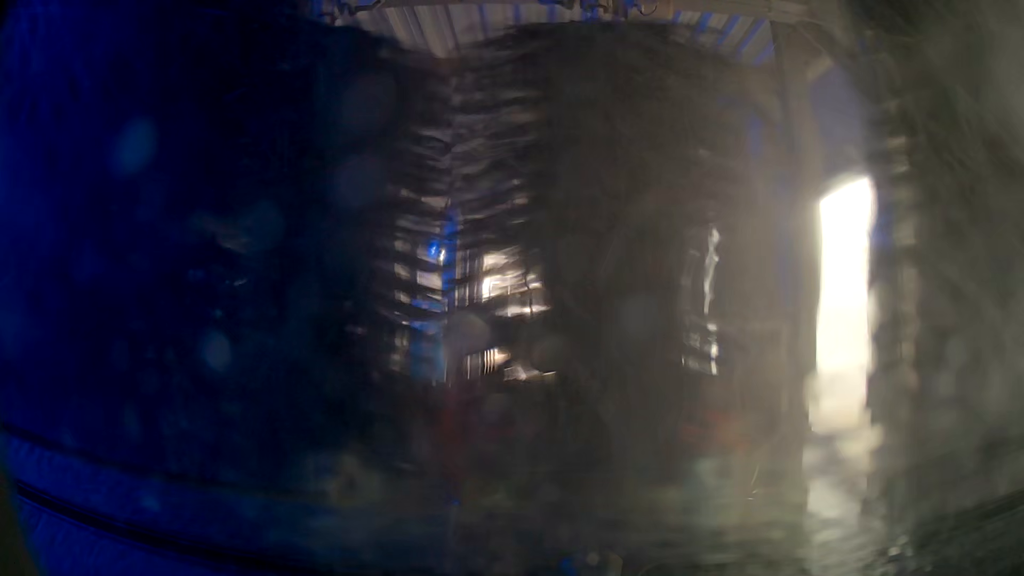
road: service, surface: asphalt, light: Day
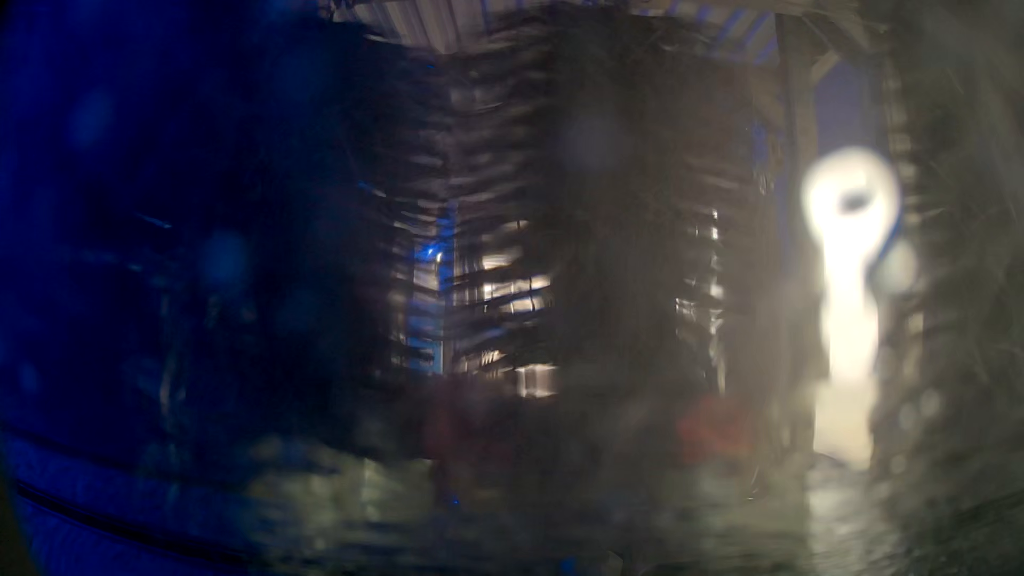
(0.0, 0.0) m; 0°
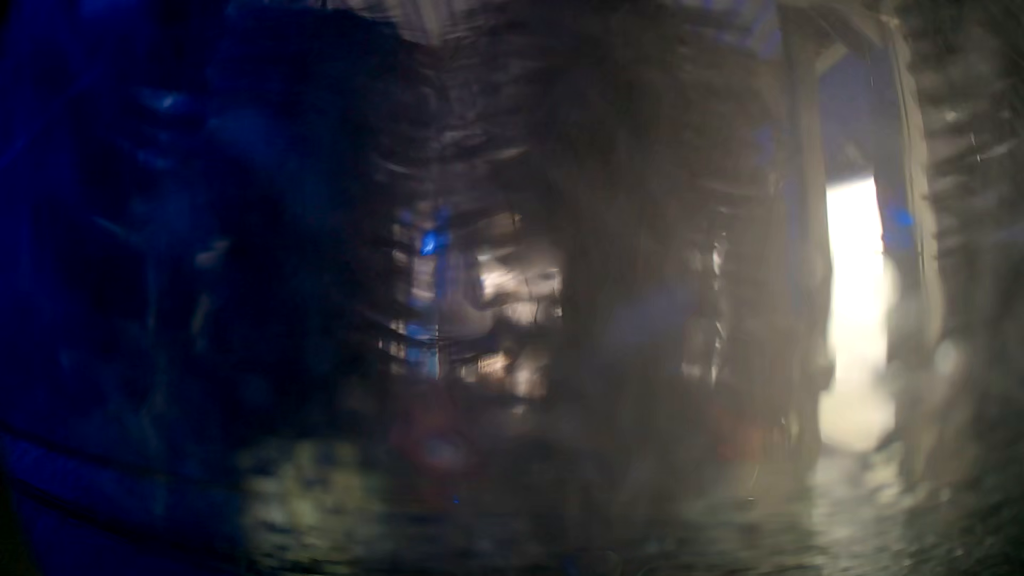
(0.0, +0.1) m; 0°
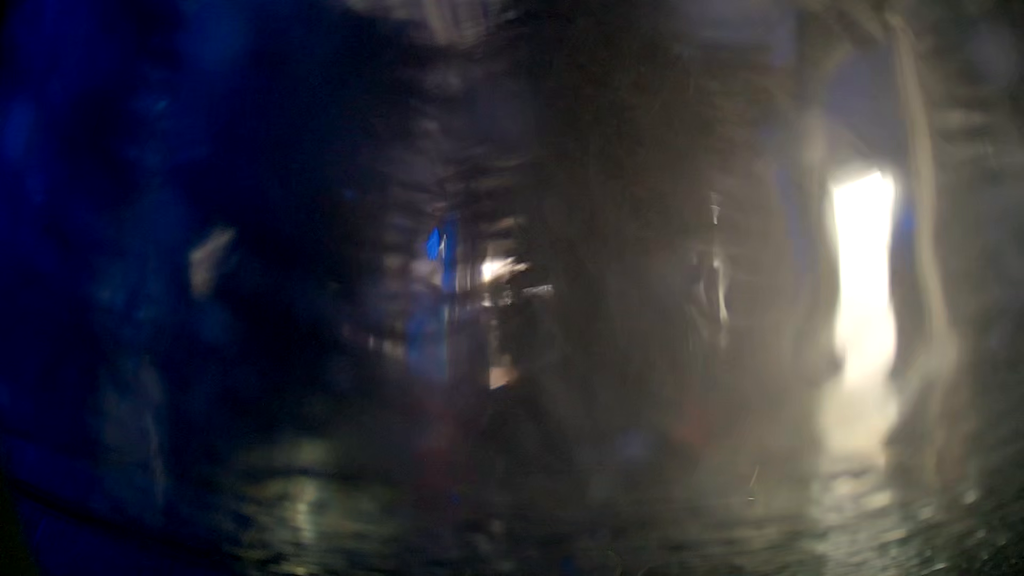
(0.0, 0.0) m; 0°
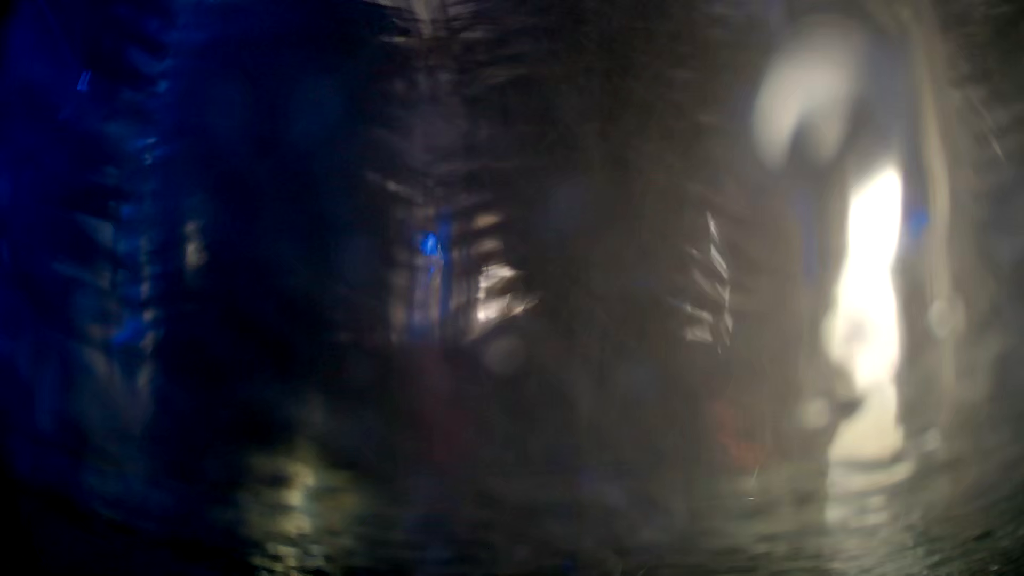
(0.0, +0.1) m; 0°
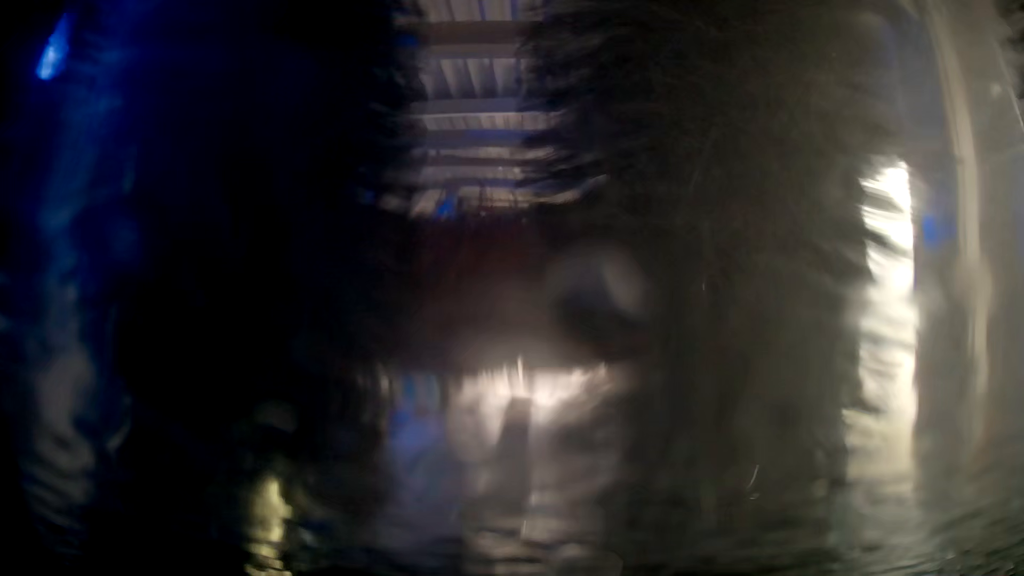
(0.0, +0.2) m; 0°
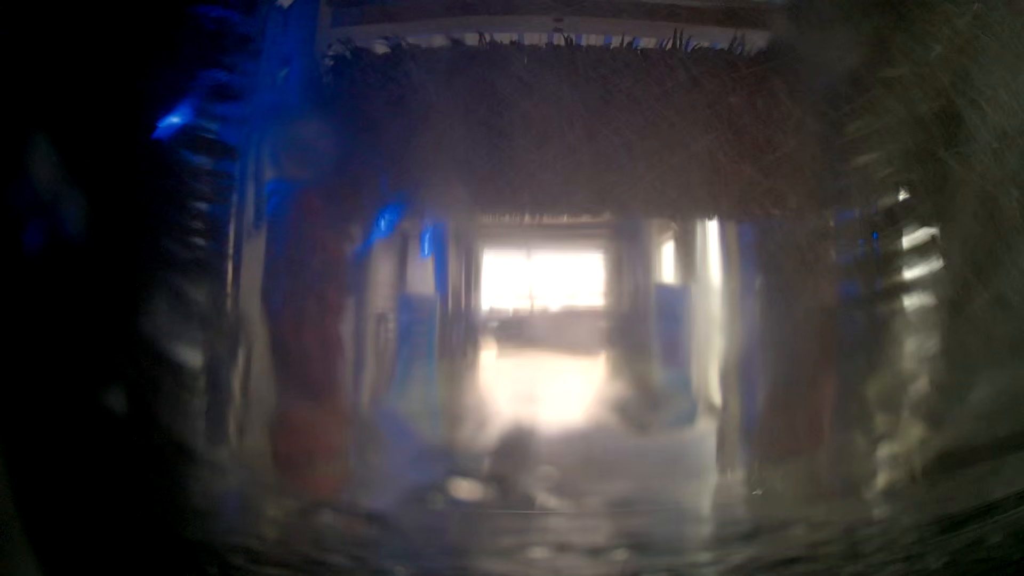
(0.0, +0.2) m; 0°
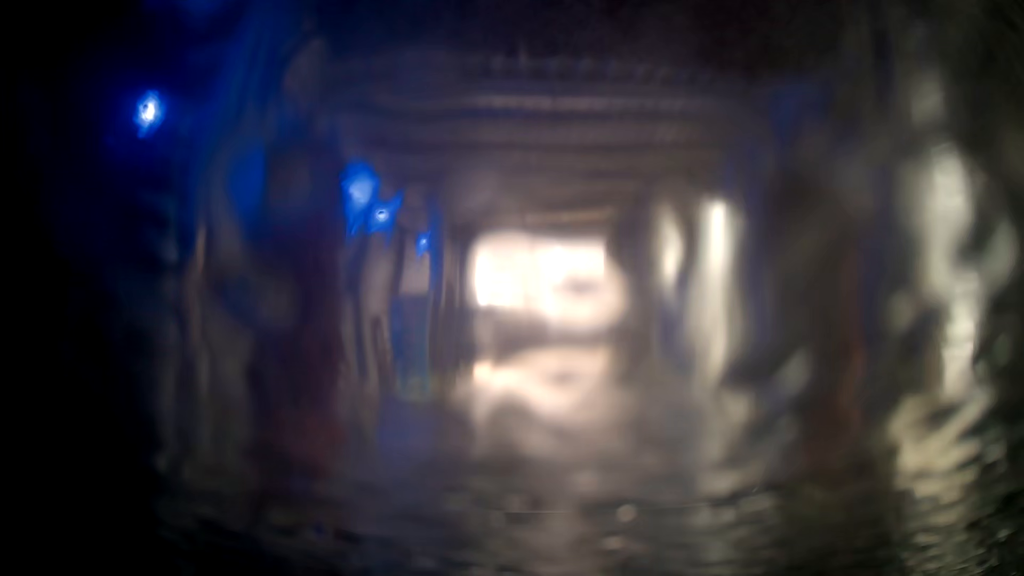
(0.0, +0.2) m; 0°
